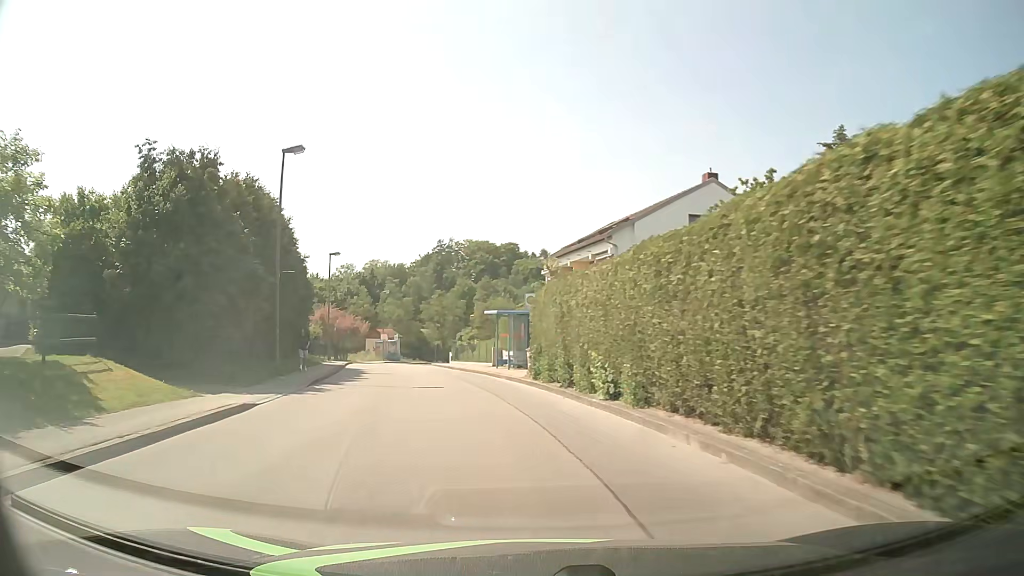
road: unclassified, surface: asphalt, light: Day
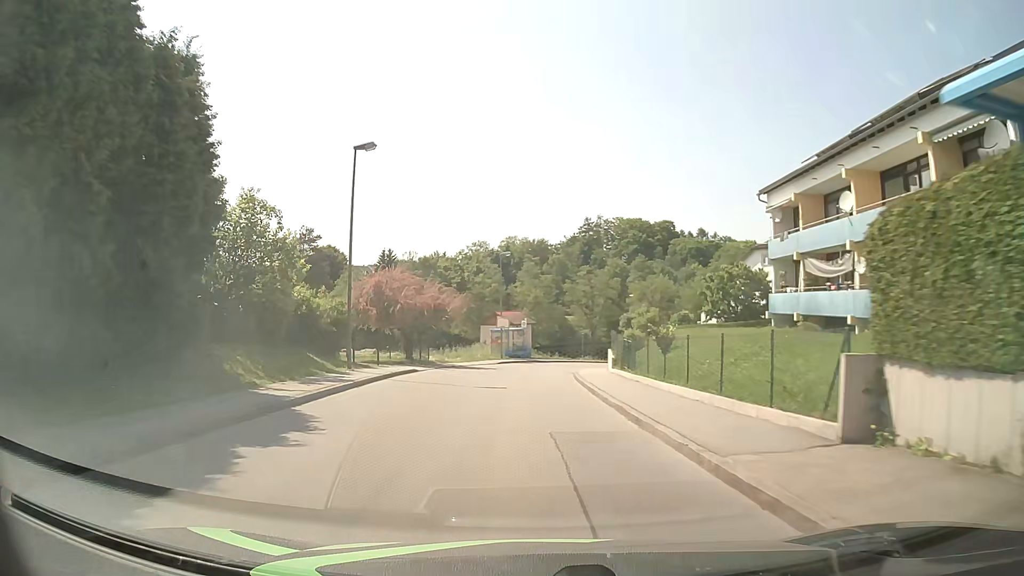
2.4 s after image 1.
(-3.9, +26.6) m; -13°
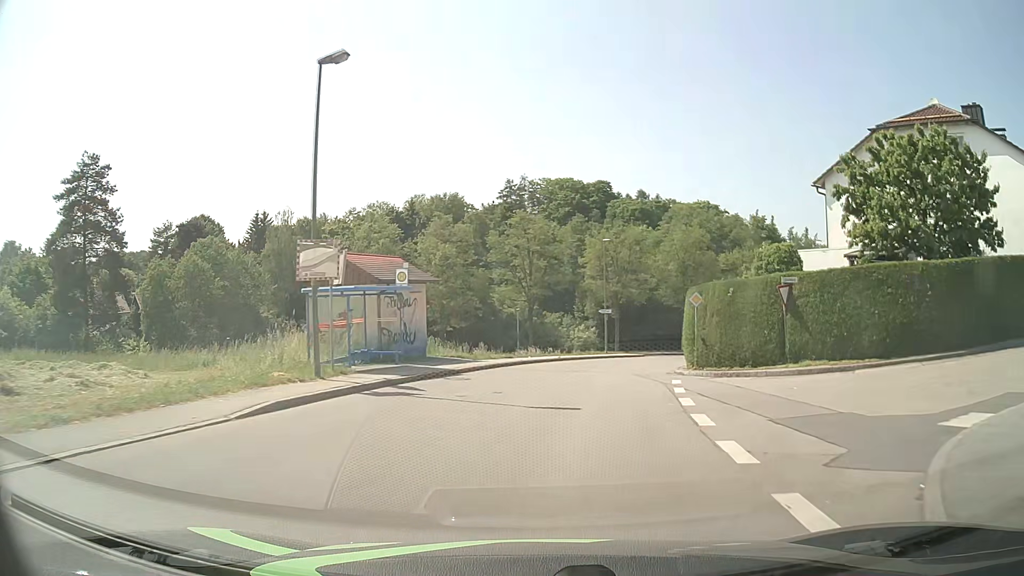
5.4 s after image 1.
(0.0, +33.9) m; +6°
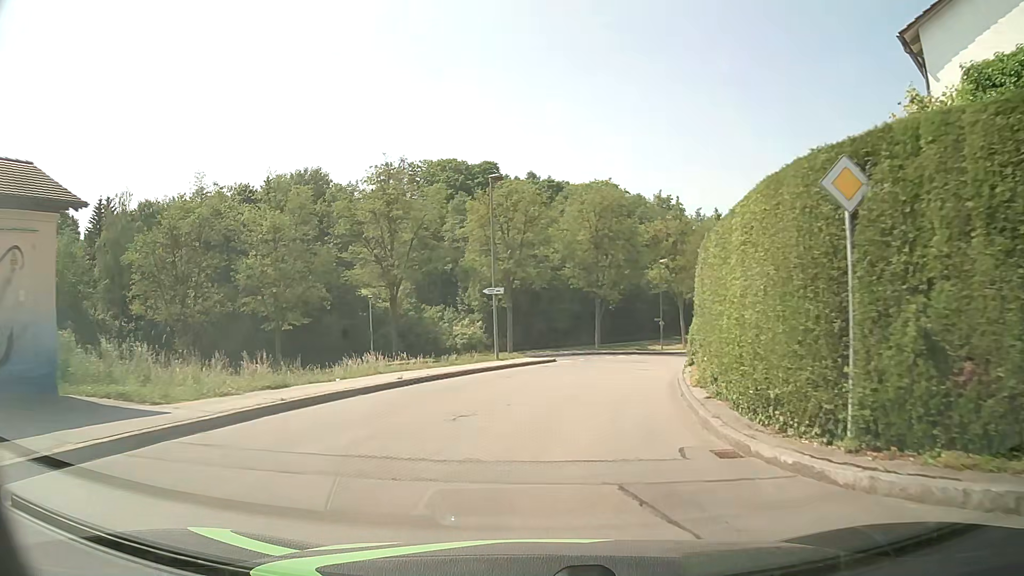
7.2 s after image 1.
(+1.5, +18.0) m; +10°
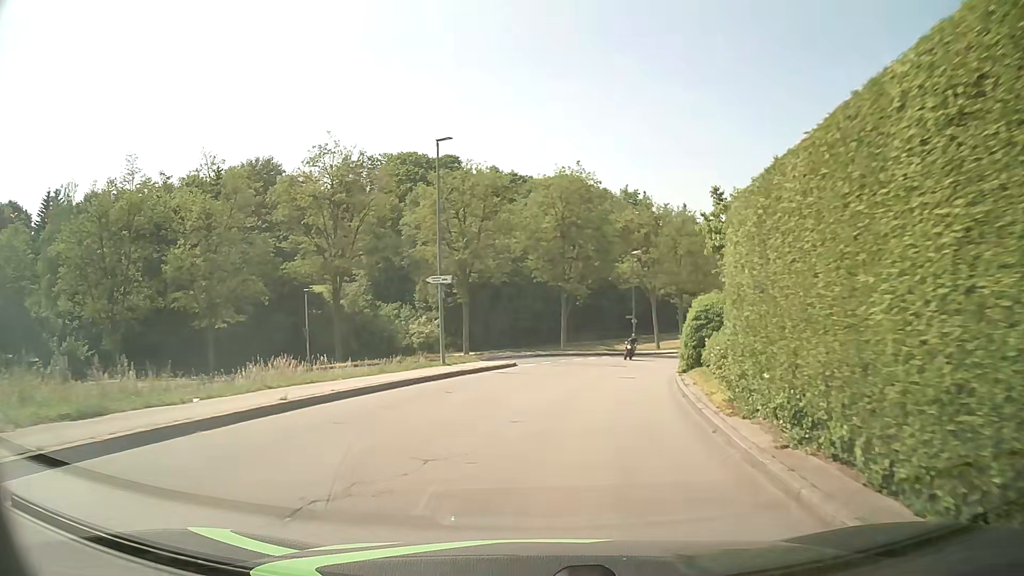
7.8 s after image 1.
(+0.1, +5.5) m; +2°
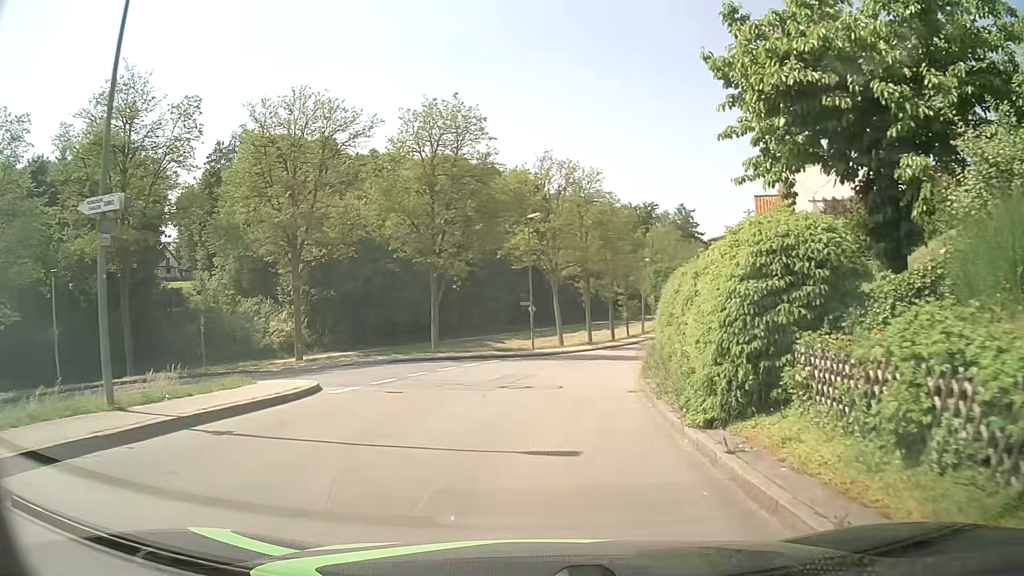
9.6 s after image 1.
(+1.5, +14.1) m; +10°
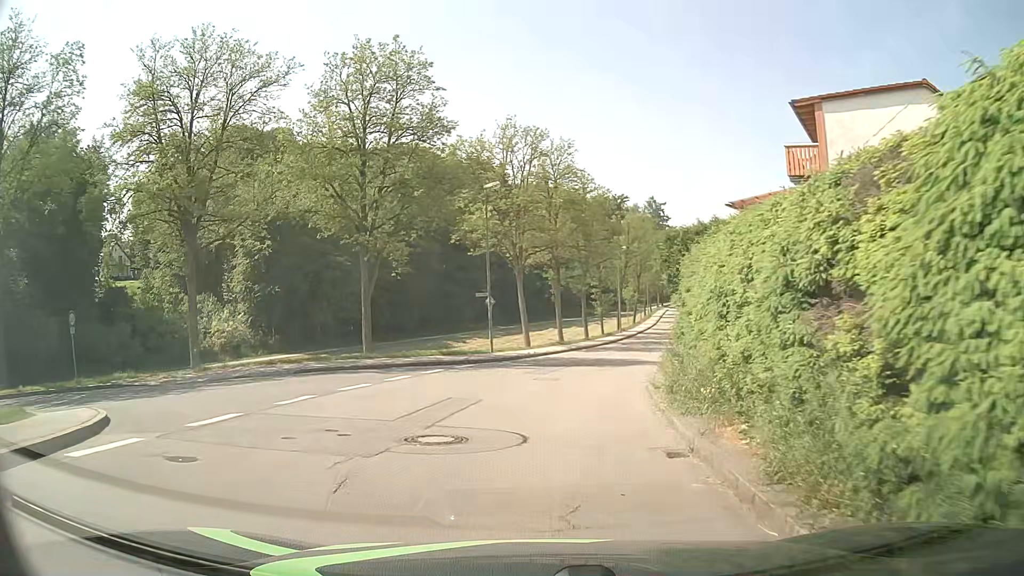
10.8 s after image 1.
(+0.3, +7.9) m; +4°
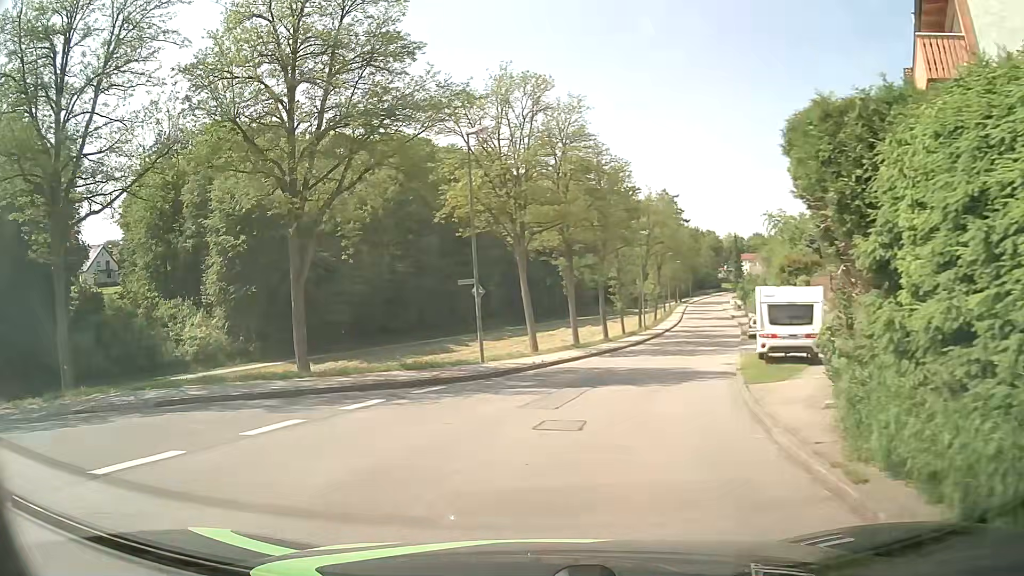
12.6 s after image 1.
(+0.1, +8.9) m; 0°
